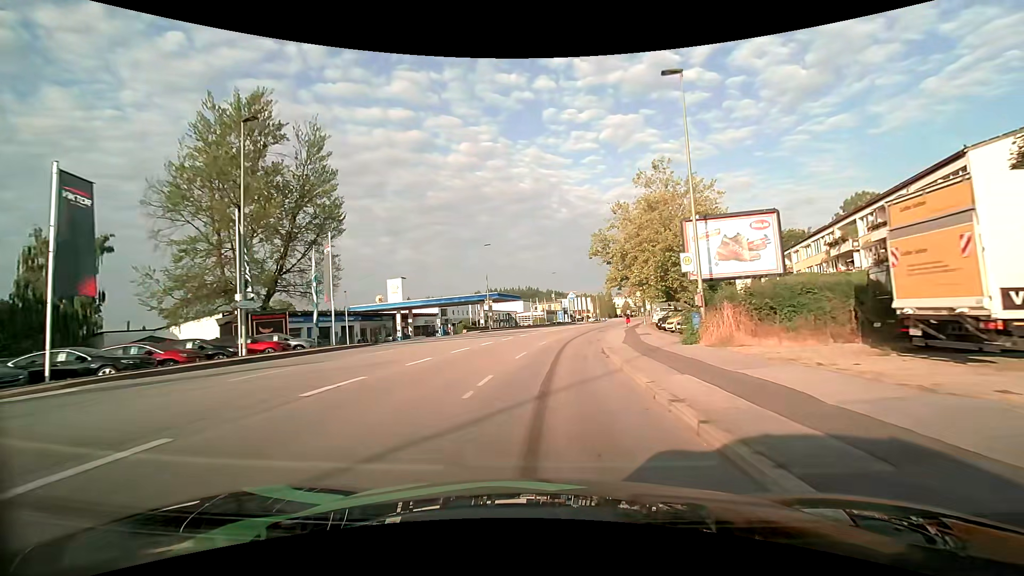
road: tertiary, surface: asphalt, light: Day
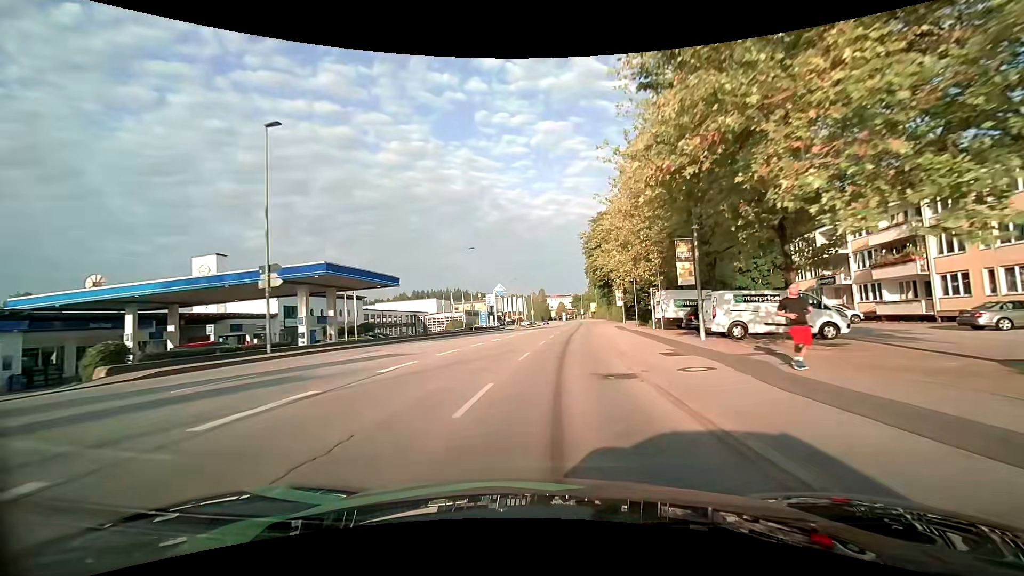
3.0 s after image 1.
(+2.5, +37.4) m; +8°
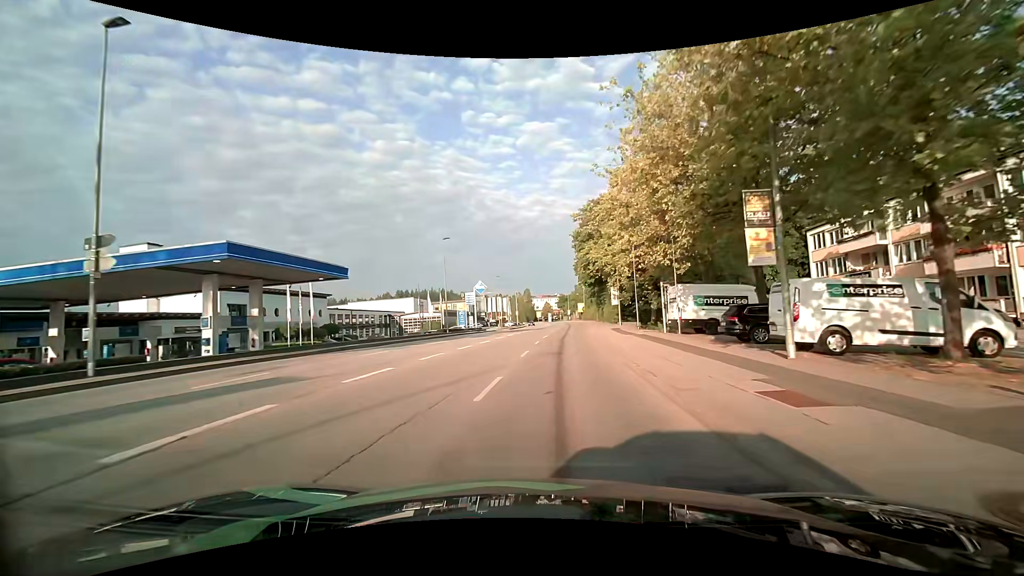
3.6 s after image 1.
(+0.1, +7.8) m; +1°
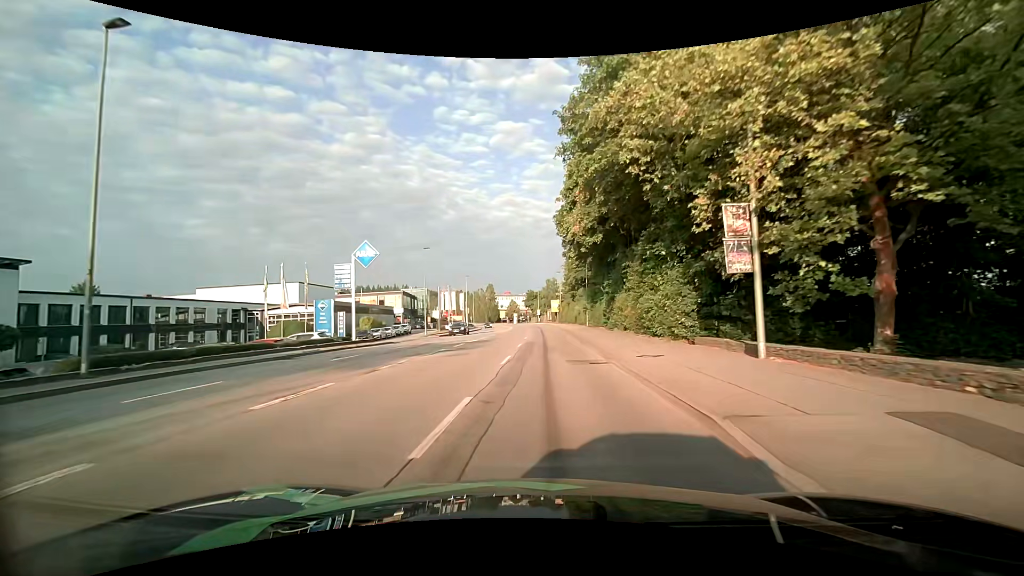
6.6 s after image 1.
(+2.0, +38.8) m; +4°
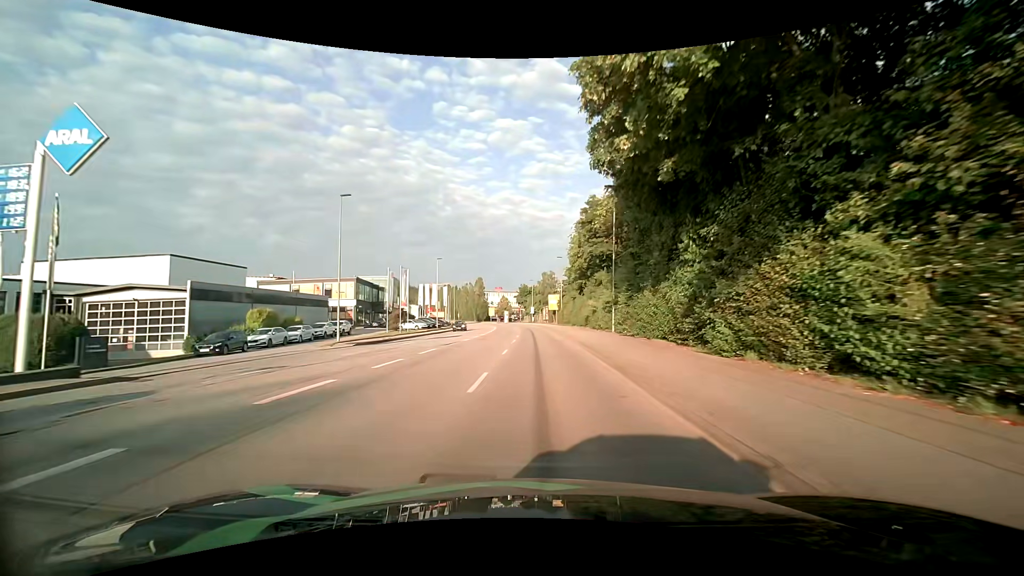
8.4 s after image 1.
(+0.2, +24.0) m; 0°
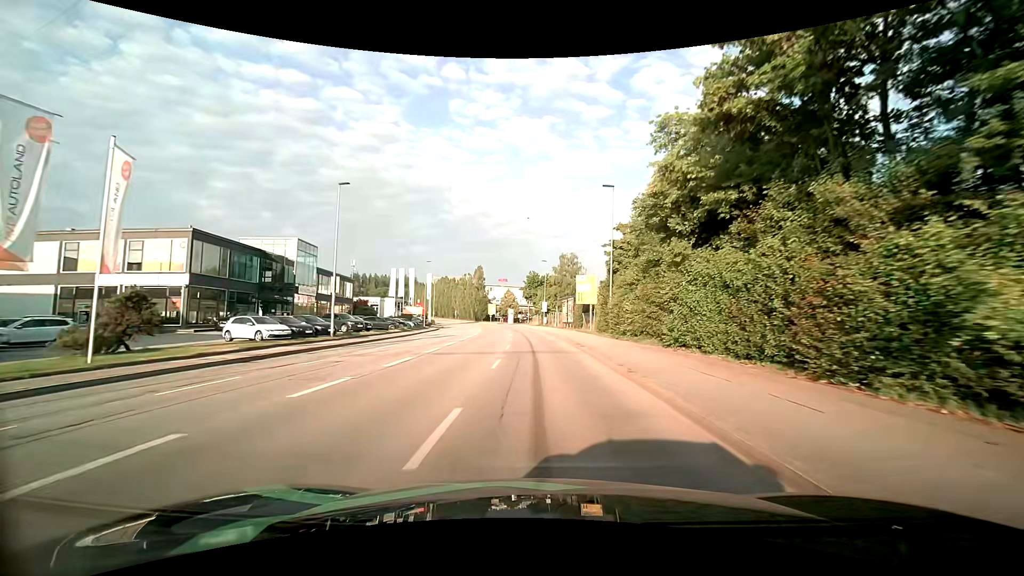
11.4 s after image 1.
(-0.3, +40.9) m; -1°
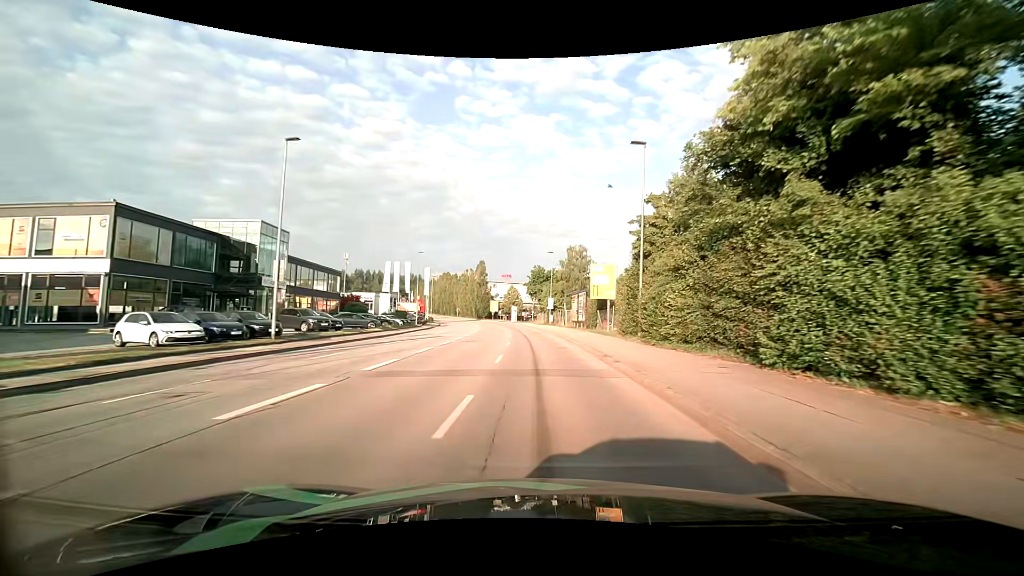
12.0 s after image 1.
(0.0, +8.0) m; 0°
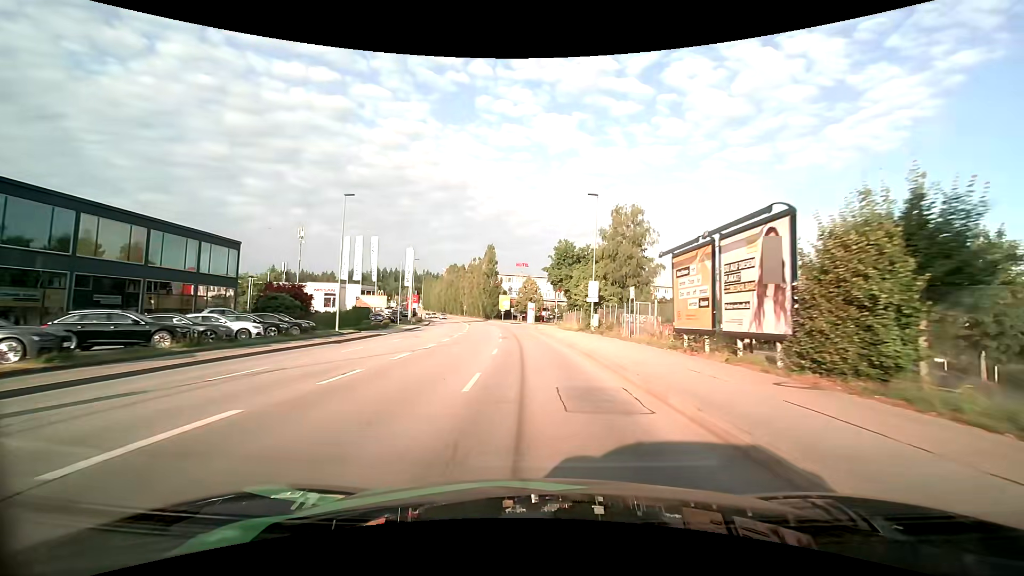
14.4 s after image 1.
(-0.7, +33.1) m; -3°
(0, +10) (0, +20) (-1, +30) (-1, +40) (-2, +50) (-3, +60) (-5, +70) (-6, +80) (-8, +90) (-9, +99) m
